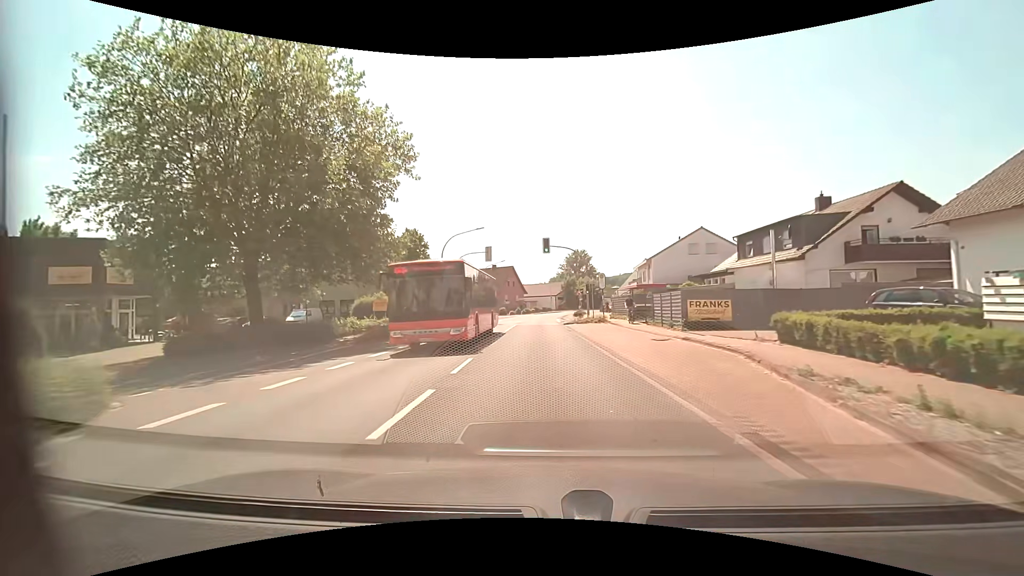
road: primary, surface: asphalt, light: Day
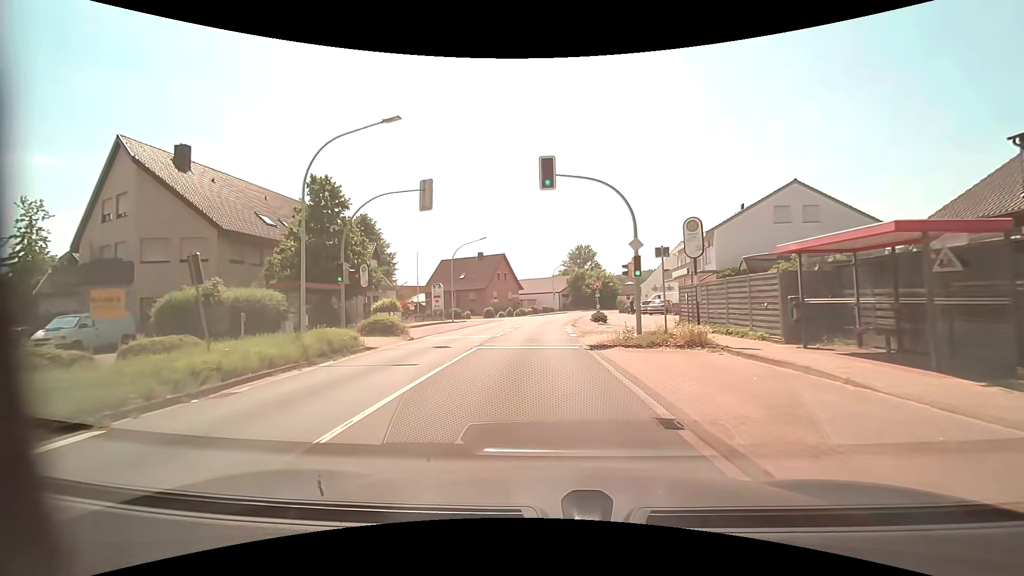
(0.0, +22.8) m; 0°
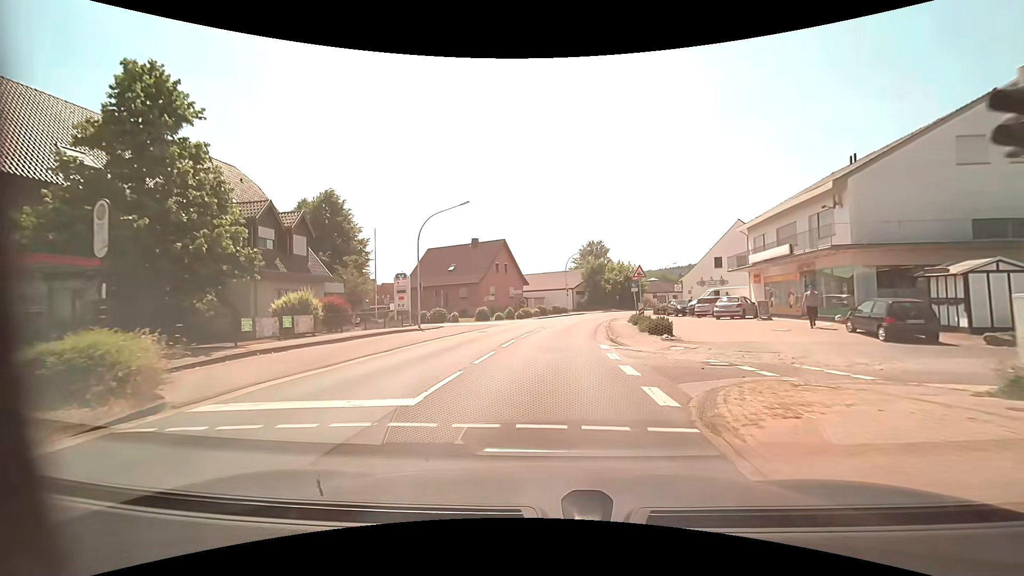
(-0.2, +15.9) m; 0°
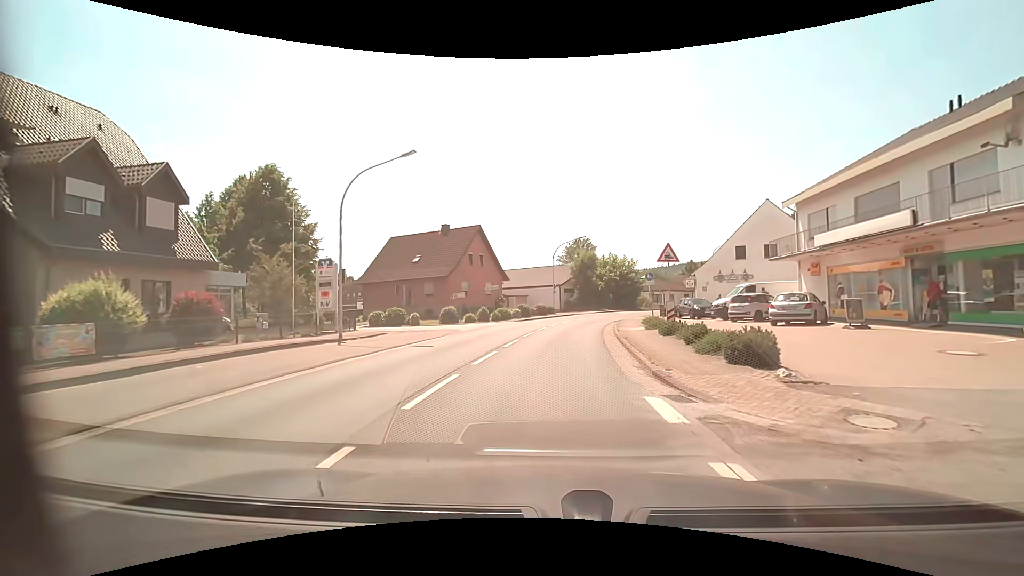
(0.0, +10.0) m; +1°
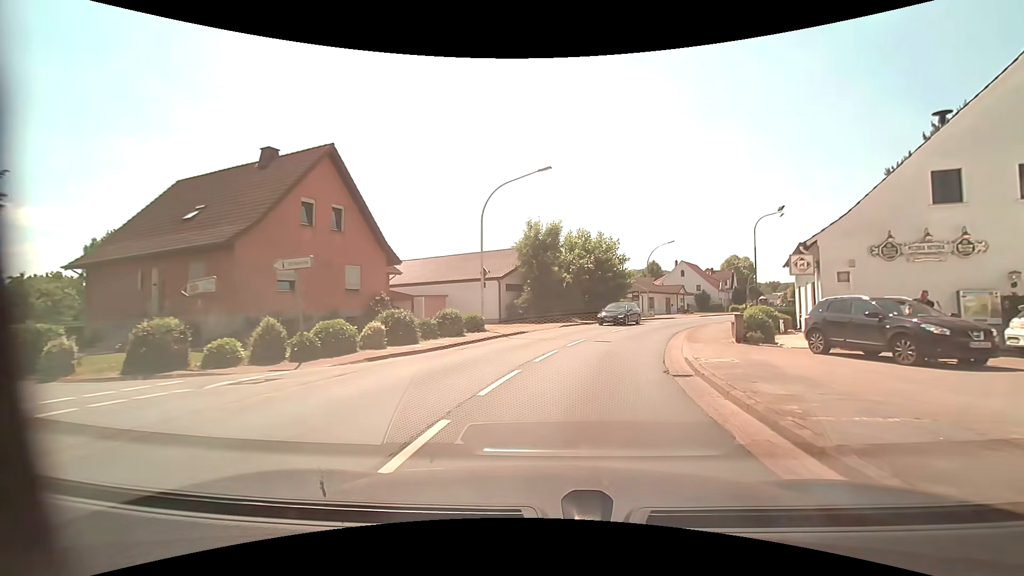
(+1.1, +26.4) m; +6°
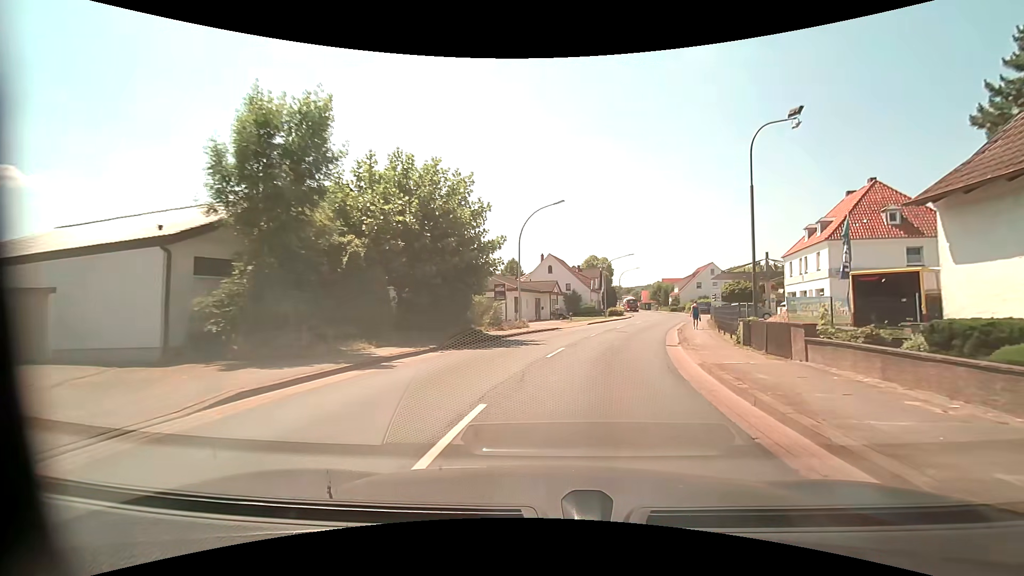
(+2.8, +22.0) m; +16°
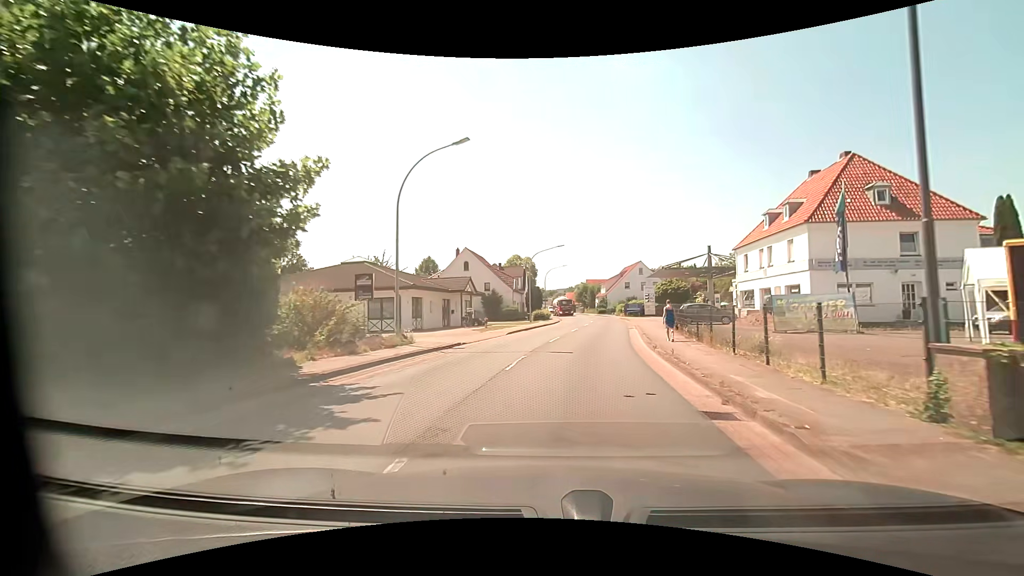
(+1.0, +11.4) m; +9°
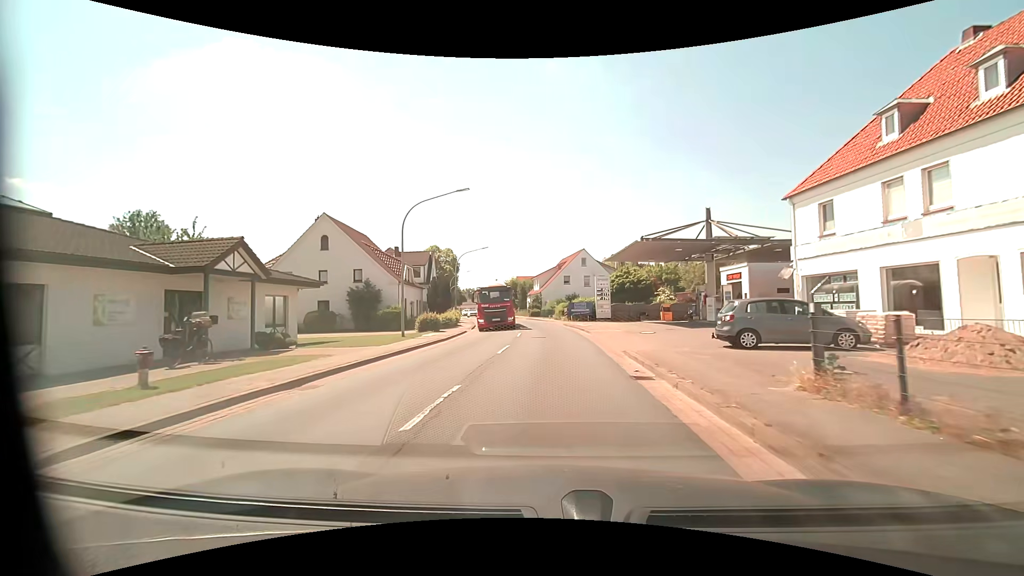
(+2.1, +23.3) m; +8°
(0, +10) (0, +20) (0, +30) (0, +40) (-1, +50) (-3, +60) (-5, +70) (-7, +79) (-8, +89) (-10, +99) m
